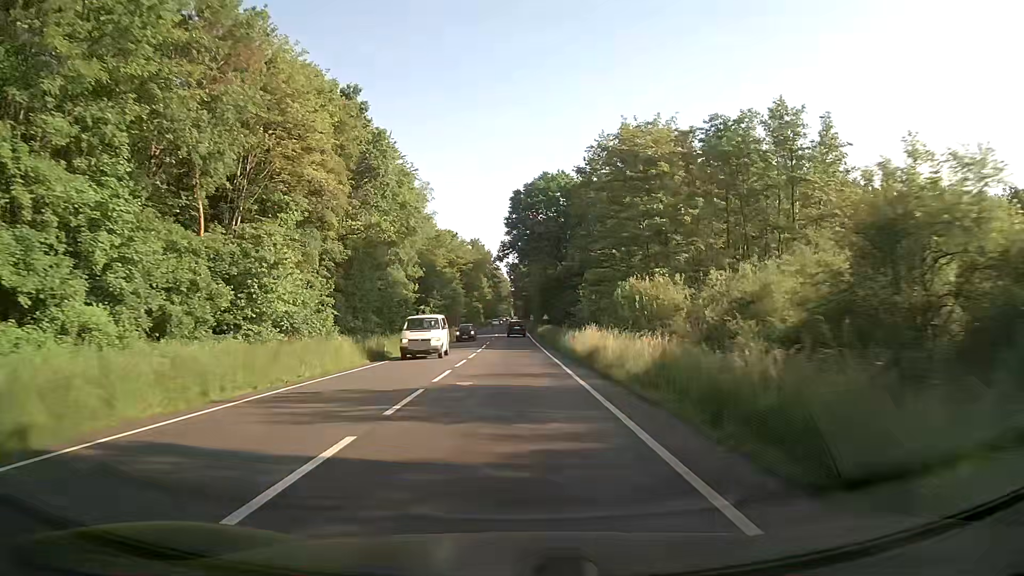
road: primary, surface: asphalt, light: Day
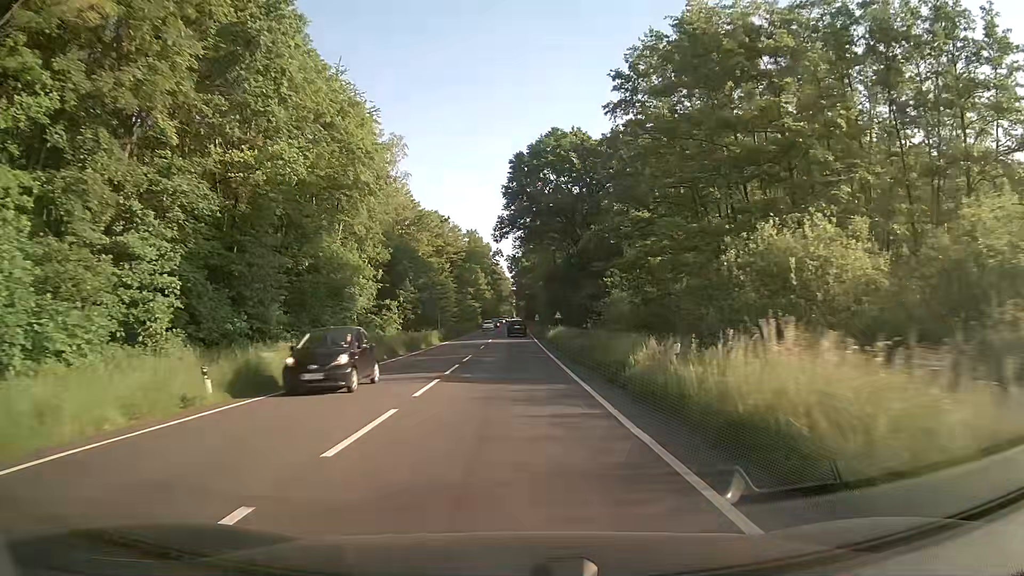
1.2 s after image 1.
(0.0, +21.9) m; 0°
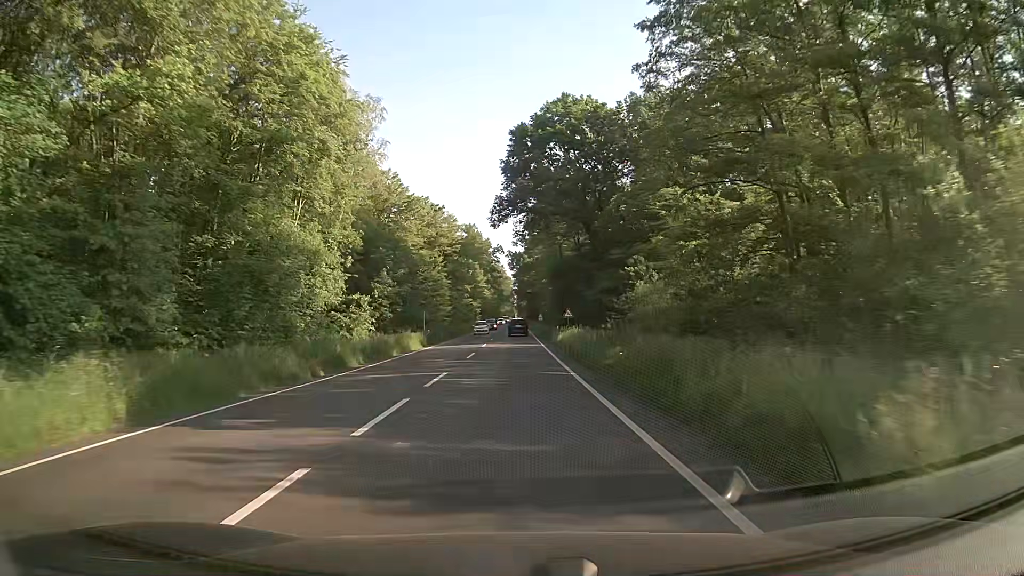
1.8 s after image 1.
(0.0, +11.0) m; 0°
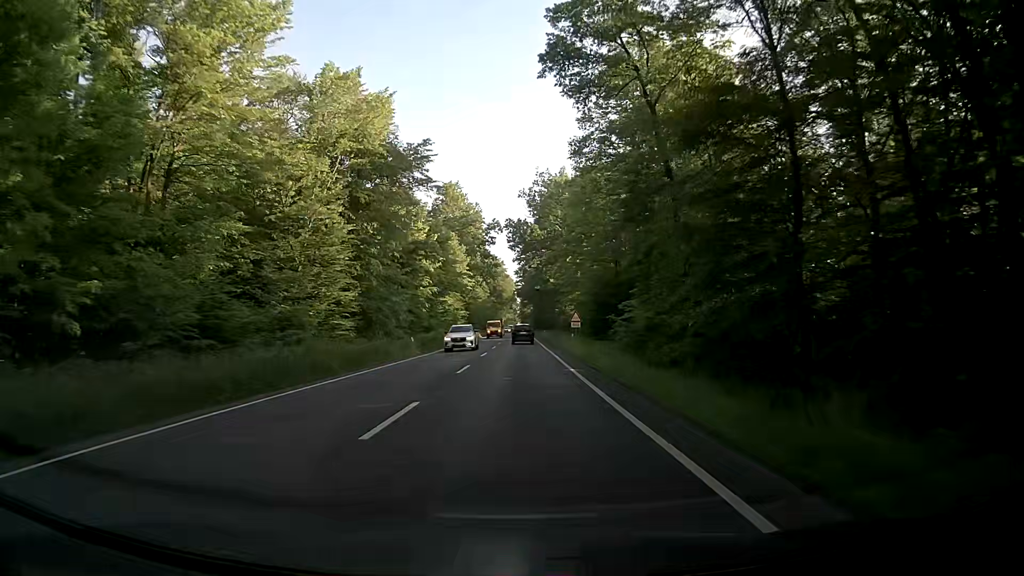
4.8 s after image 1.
(-0.2, +55.3) m; 0°
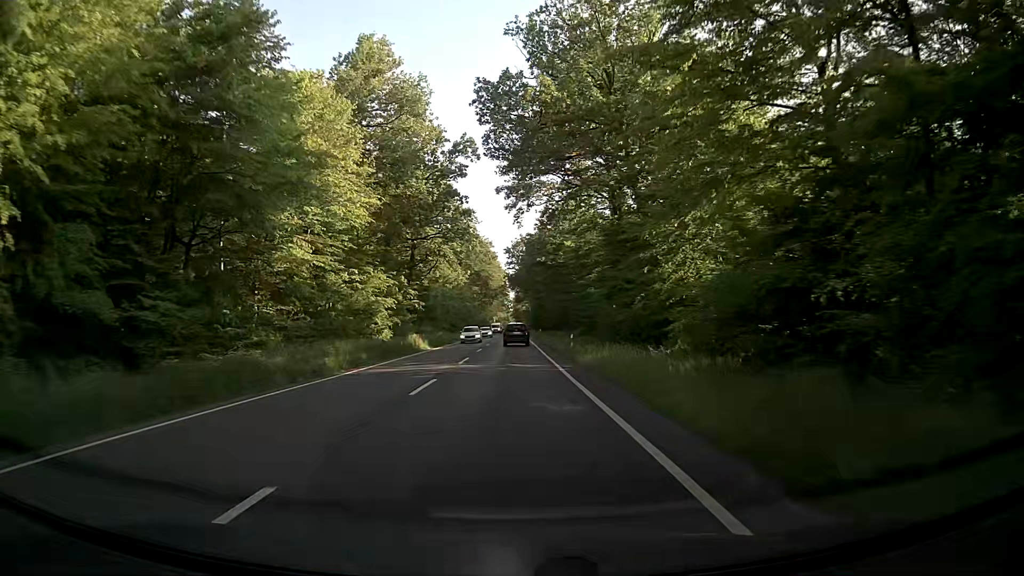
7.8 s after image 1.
(+0.5, +55.2) m; +1°
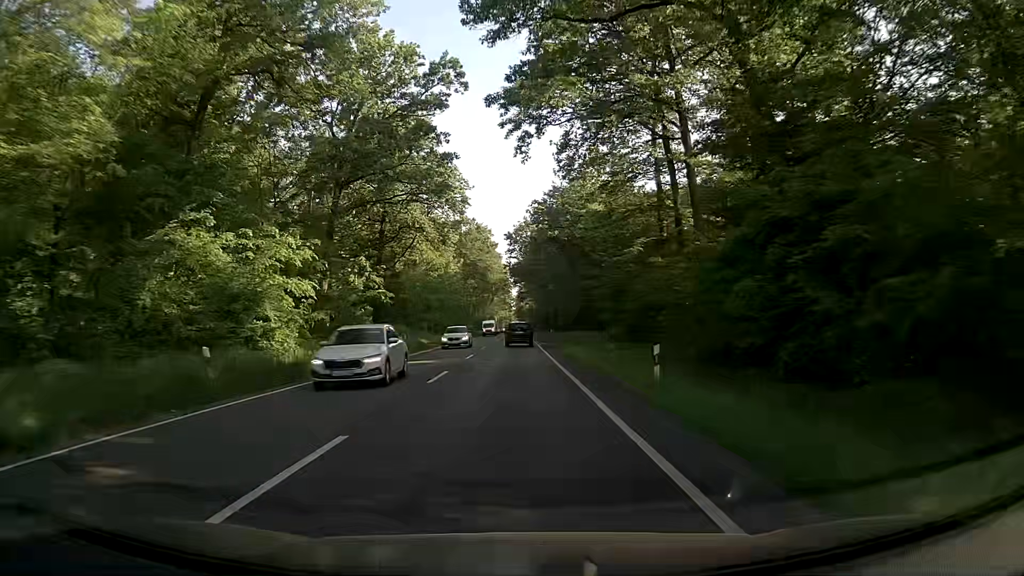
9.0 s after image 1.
(-0.2, +21.4) m; -1°
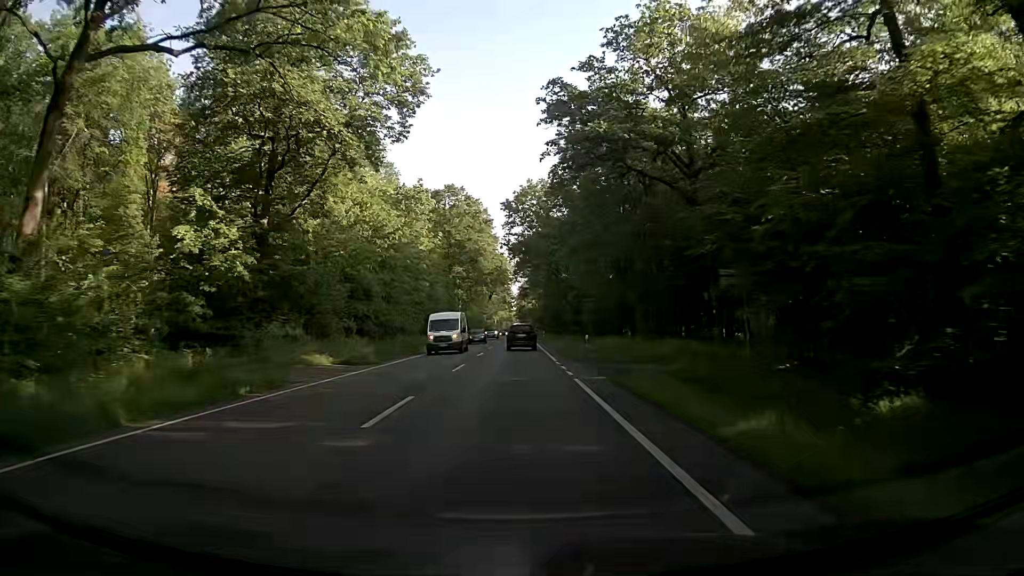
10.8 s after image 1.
(0.0, +31.2) m; 0°
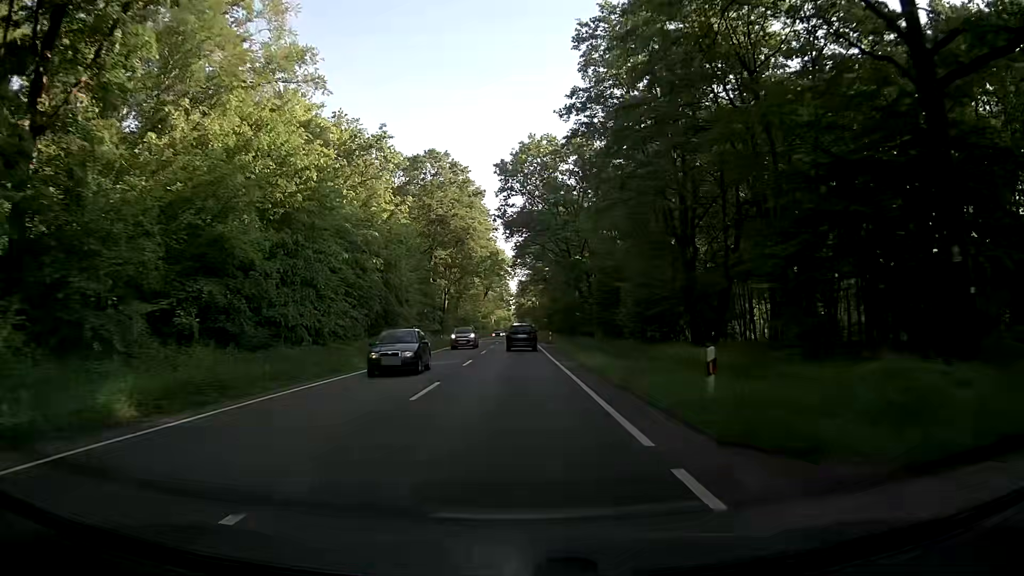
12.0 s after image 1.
(0.0, +20.5) m; 0°
(0, +10) (0, +20) (0, +30) (0, +40) (0, +50) (0, +60) (0, +70) (0, +80) (0, +90) (0, +100) m
